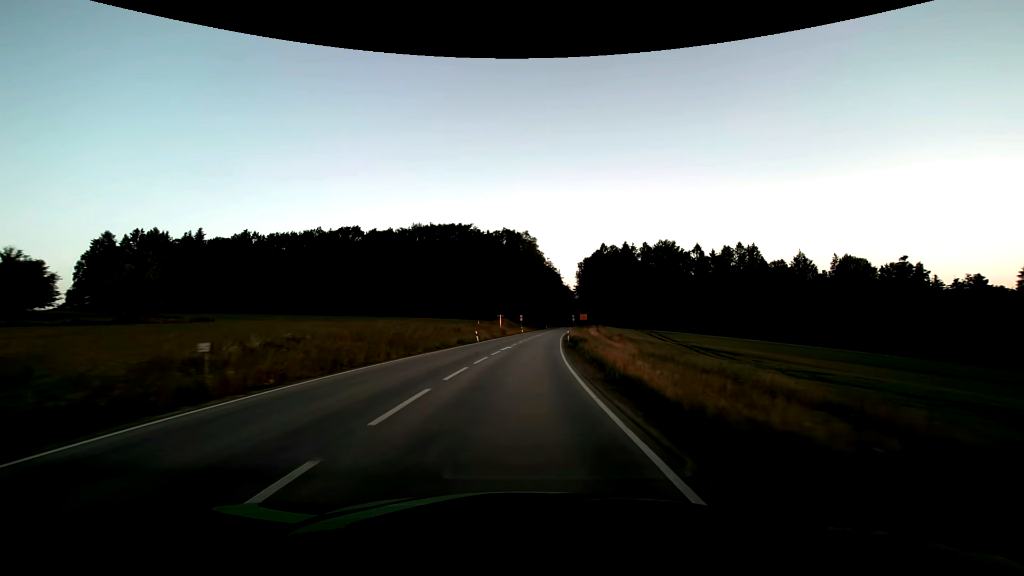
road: secondary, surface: asphalt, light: Day
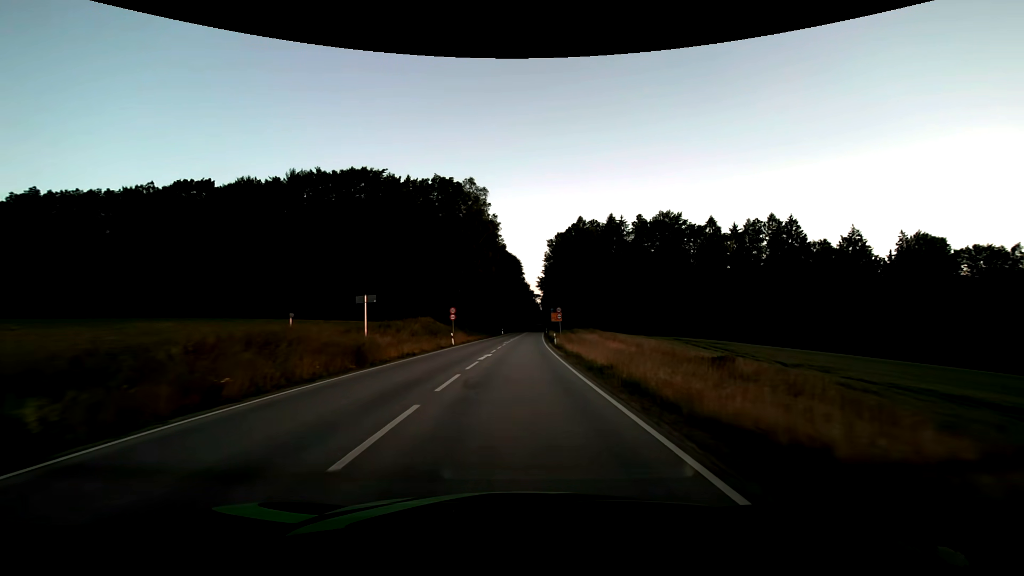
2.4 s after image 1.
(+2.3, +49.8) m; +5°
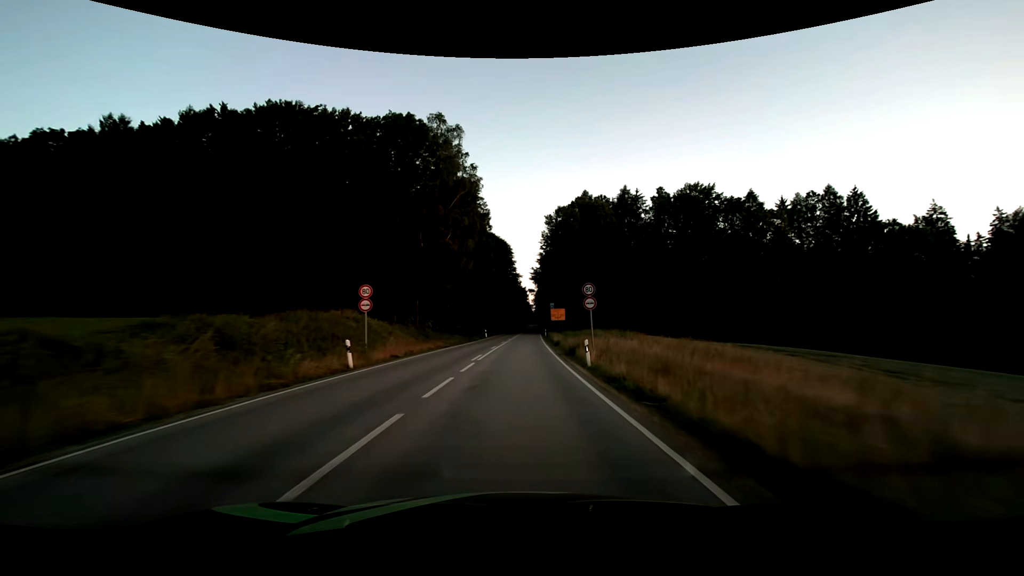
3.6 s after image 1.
(+0.2, +25.0) m; +1°
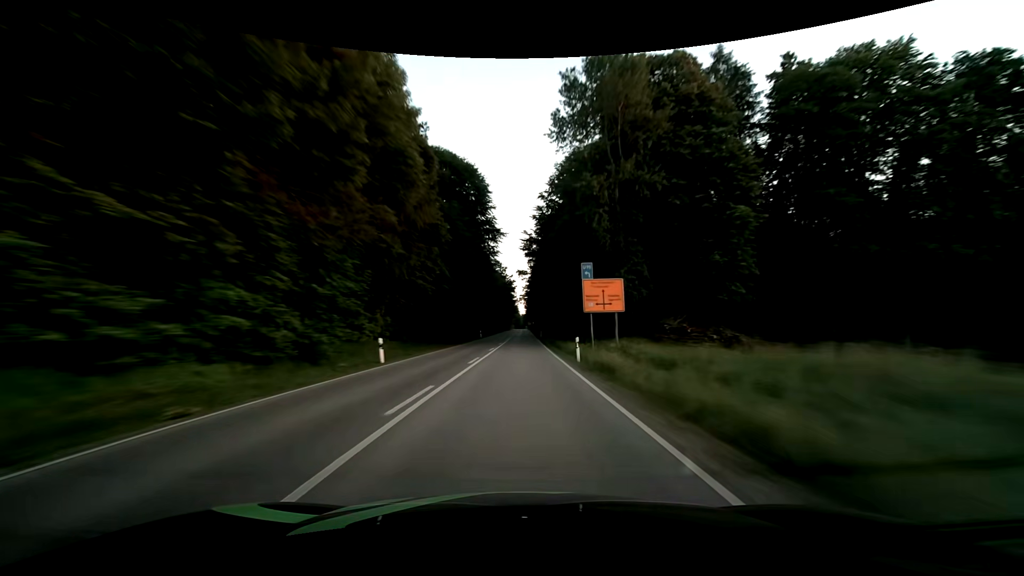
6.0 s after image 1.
(+0.8, +49.9) m; +1°
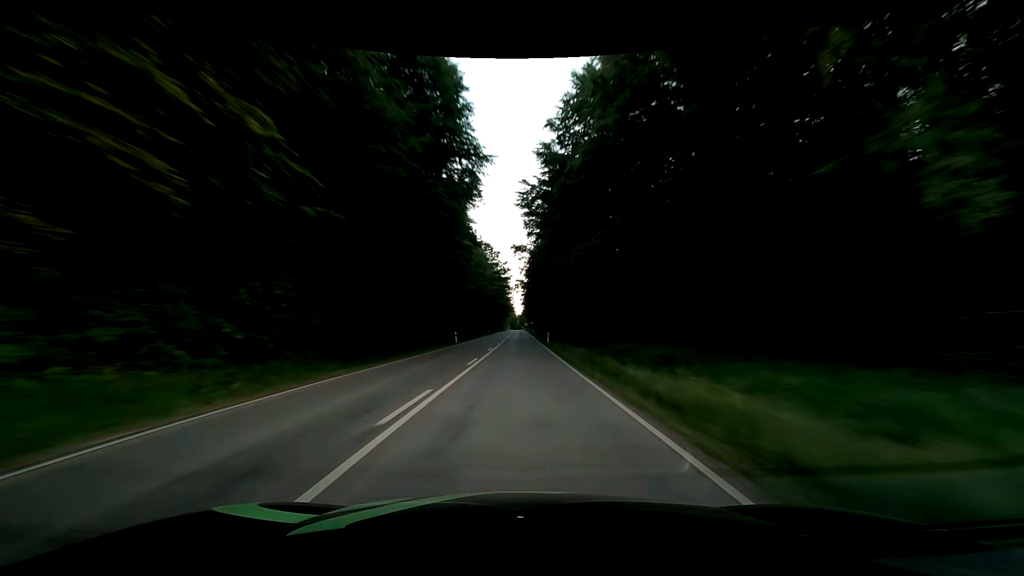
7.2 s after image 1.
(+0.1, +24.9) m; +1°
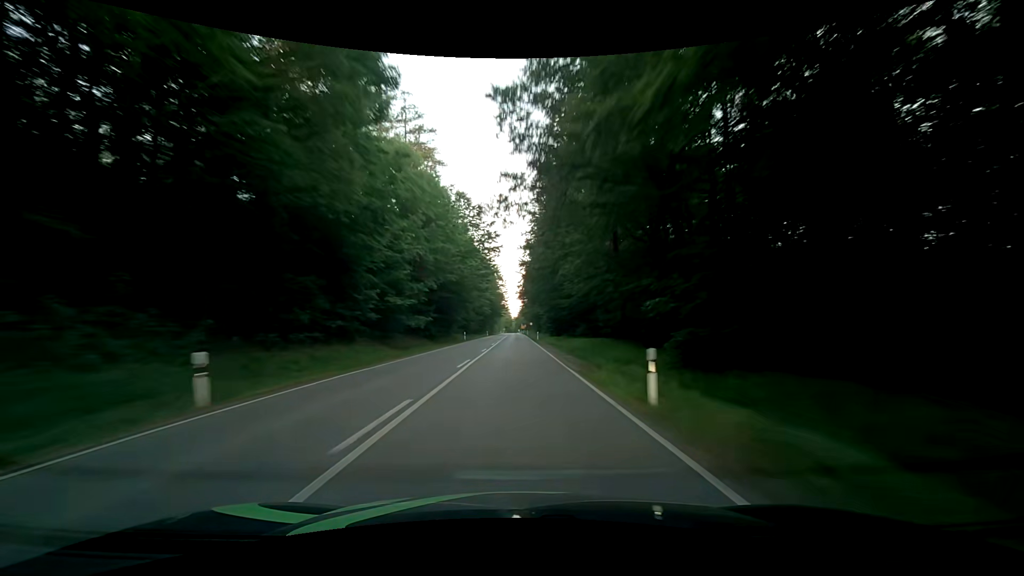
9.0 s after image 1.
(0.0, +37.4) m; 0°
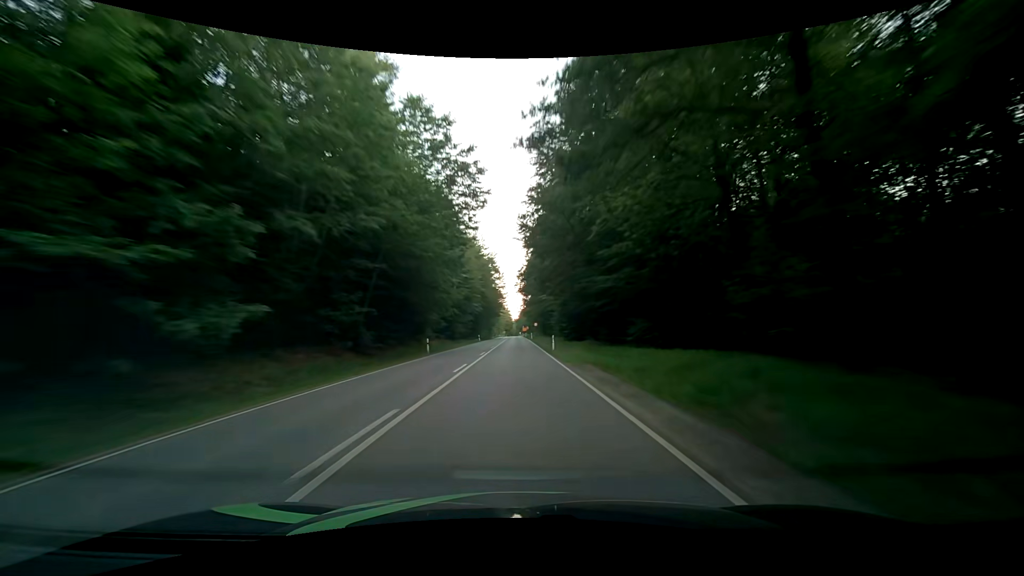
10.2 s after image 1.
(0.0, +24.9) m; 0°
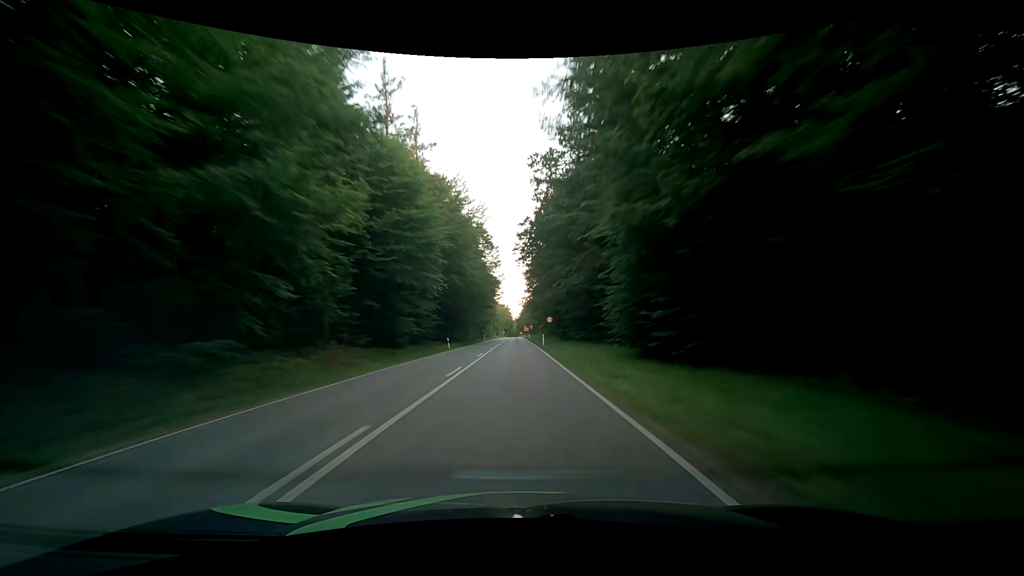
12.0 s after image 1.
(+0.1, +37.4) m; 0°
(0, +10) (0, +20) (0, +30) (0, +40) (0, +50) (0, +60) (0, +70) (0, +80) (0, +90) (0, +100) m
